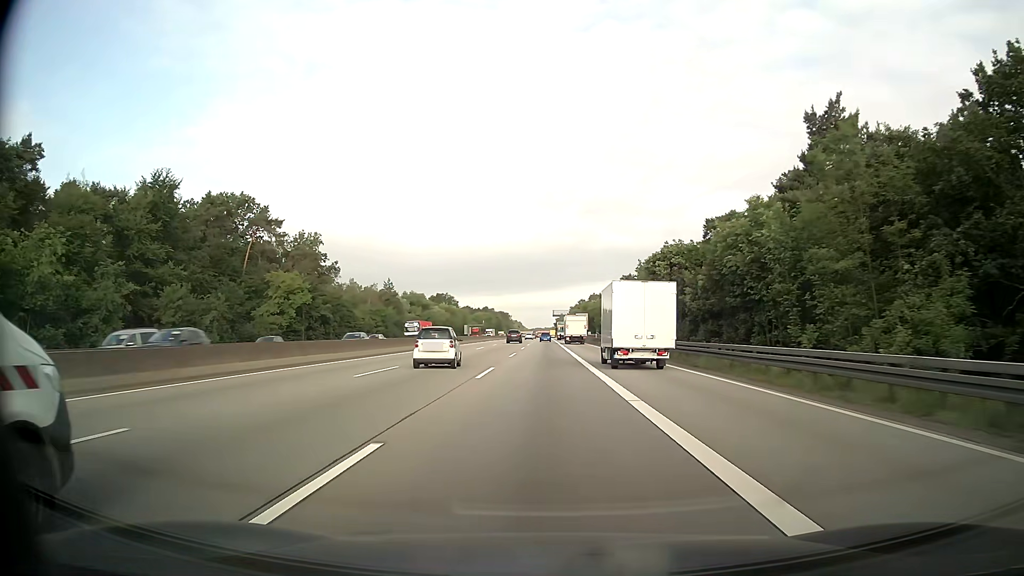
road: motorway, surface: asphalt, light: Day
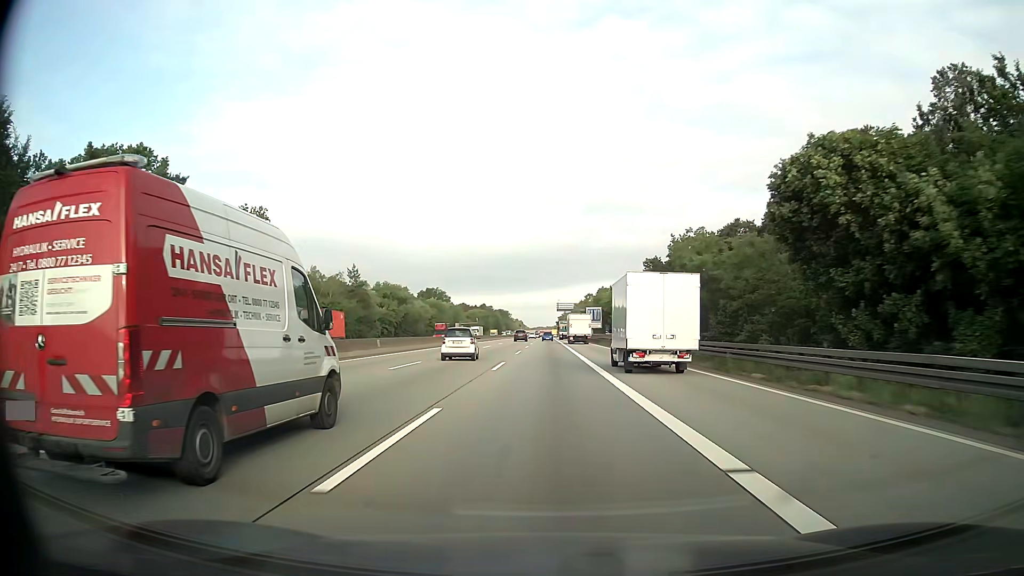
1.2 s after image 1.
(-0.1, +32.3) m; 0°
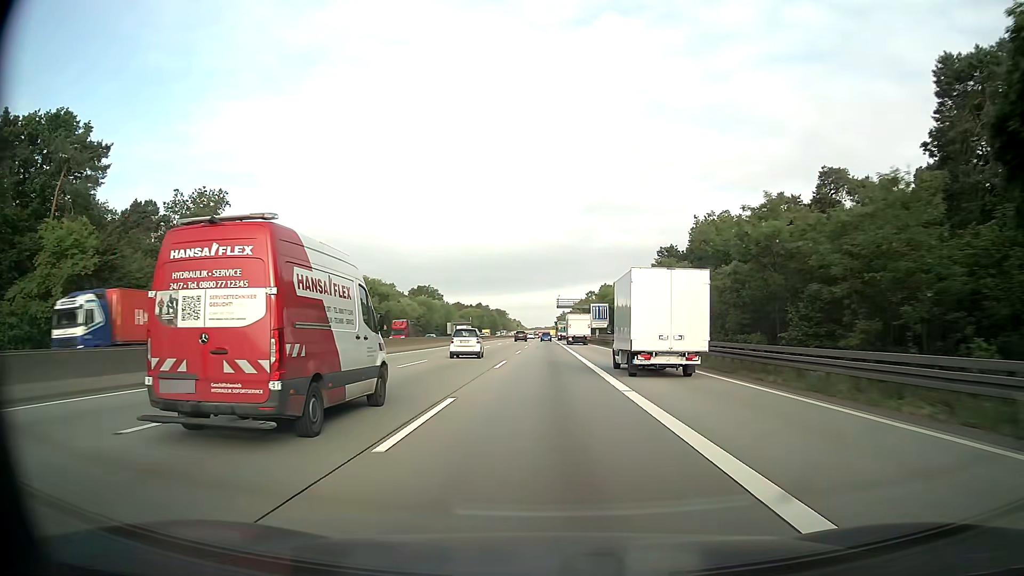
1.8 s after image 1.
(0.0, +16.2) m; 0°
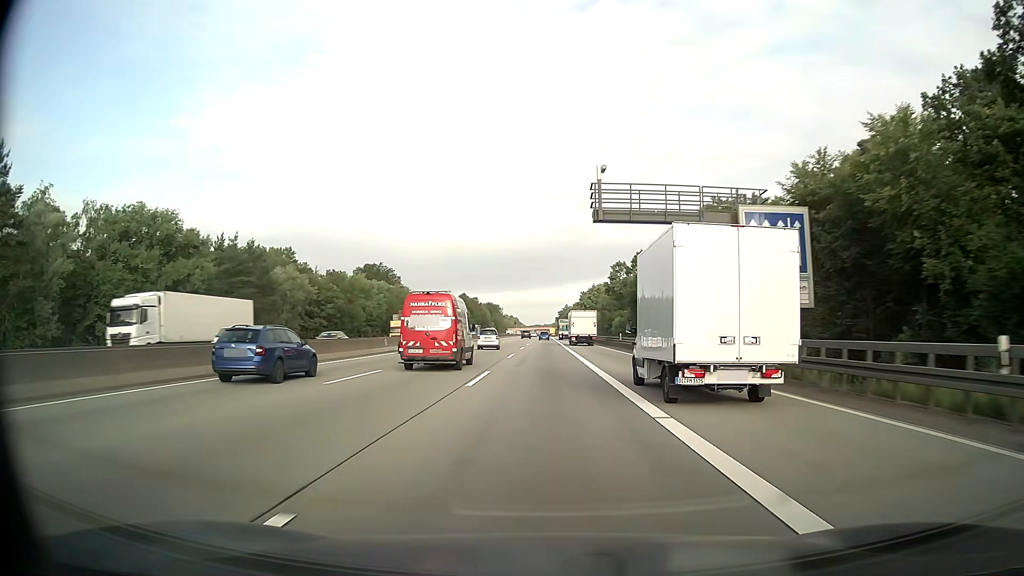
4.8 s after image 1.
(+0.1, +80.9) m; 0°
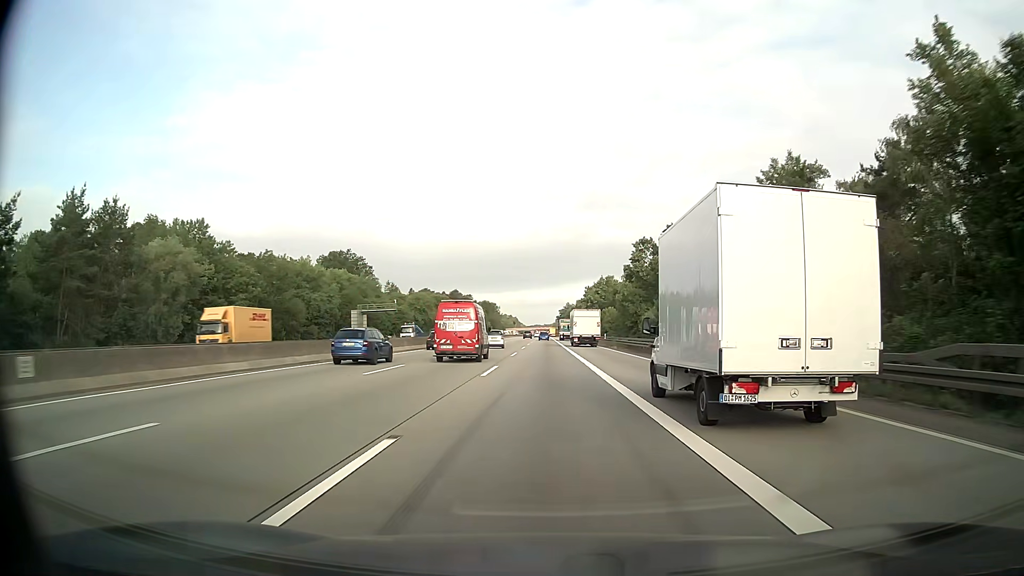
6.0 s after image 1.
(-0.1, +32.3) m; 0°
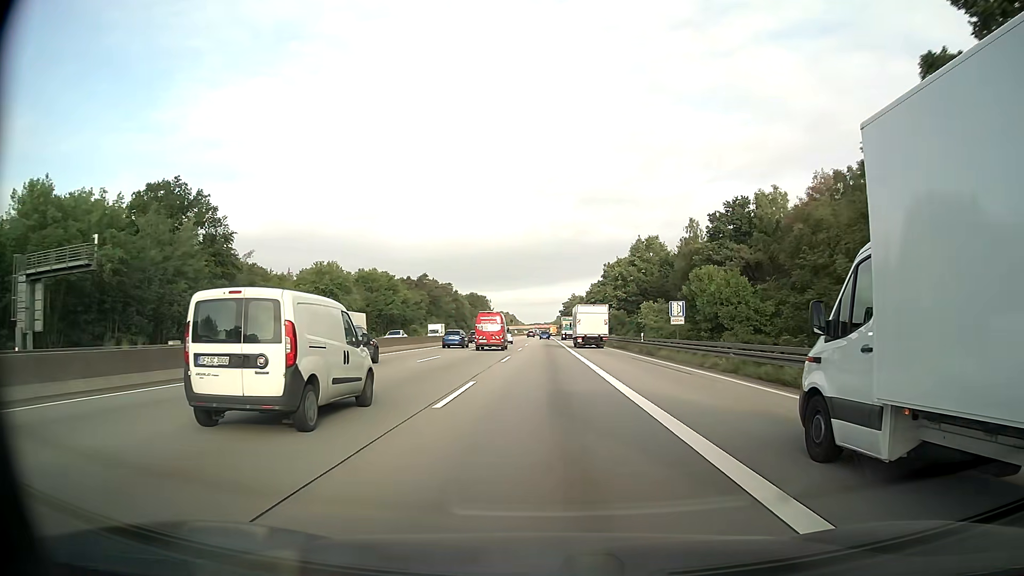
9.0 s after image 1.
(0.0, +80.8) m; 0°
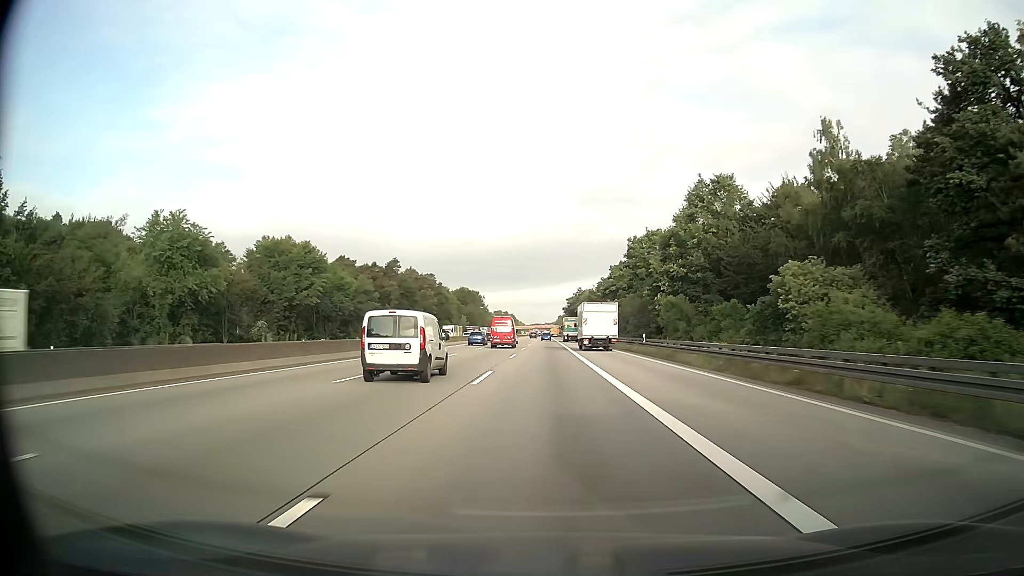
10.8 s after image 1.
(-0.2, +48.5) m; 0°
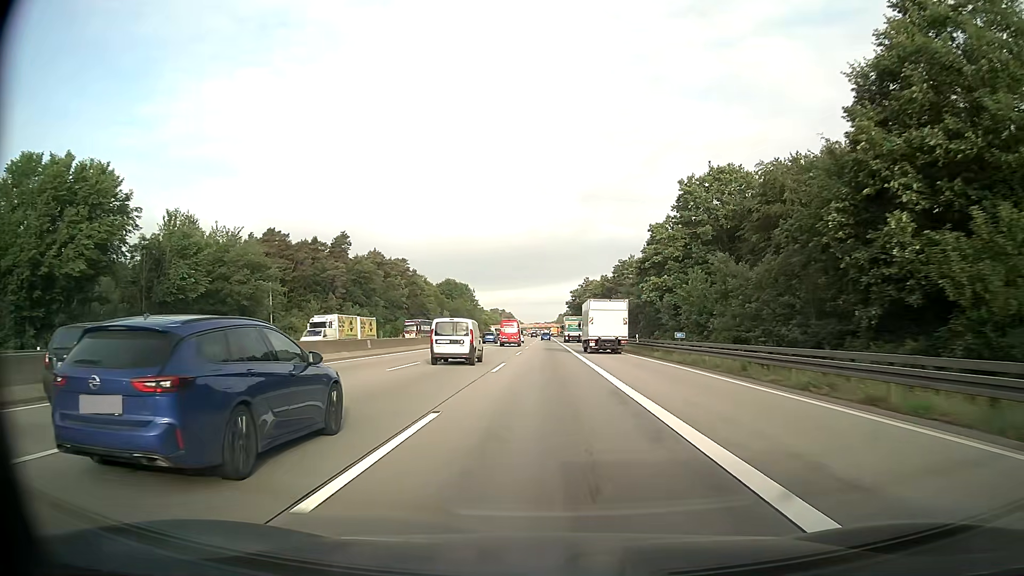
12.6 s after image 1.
(0.0, +48.5) m; 0°
(0, +10) (0, +20) (0, +30) (0, +40) (0, +50) (0, +60) (0, +70) (0, +80) (0, +90) (0, +100) m
